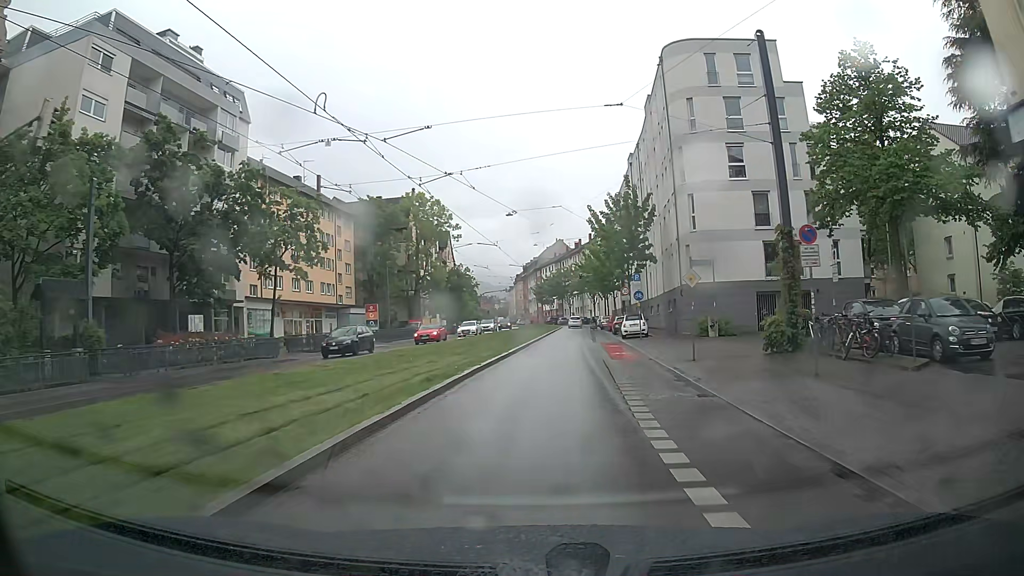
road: primary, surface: asphalt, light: Day
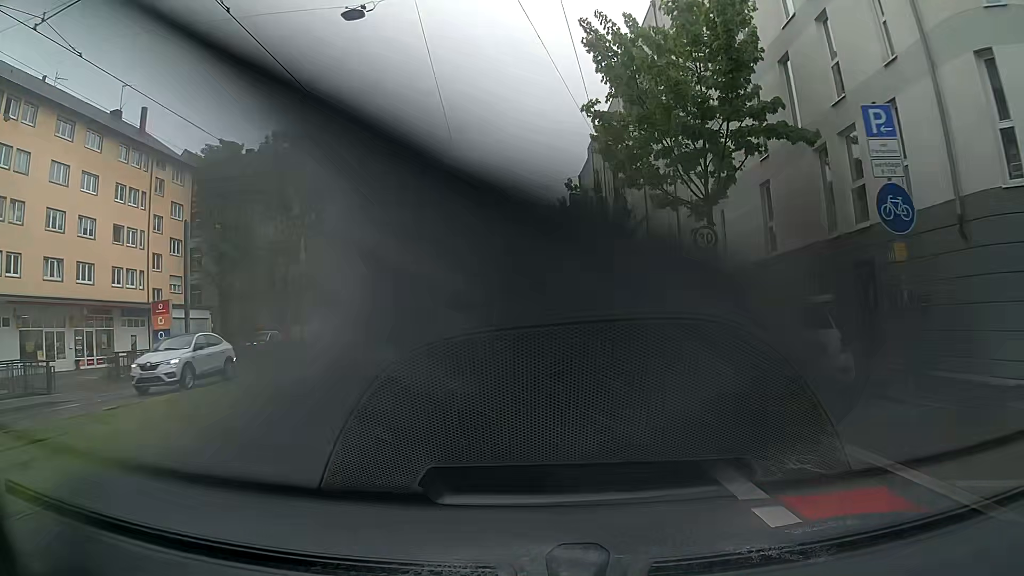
(+1.8, +31.9) m; +5°
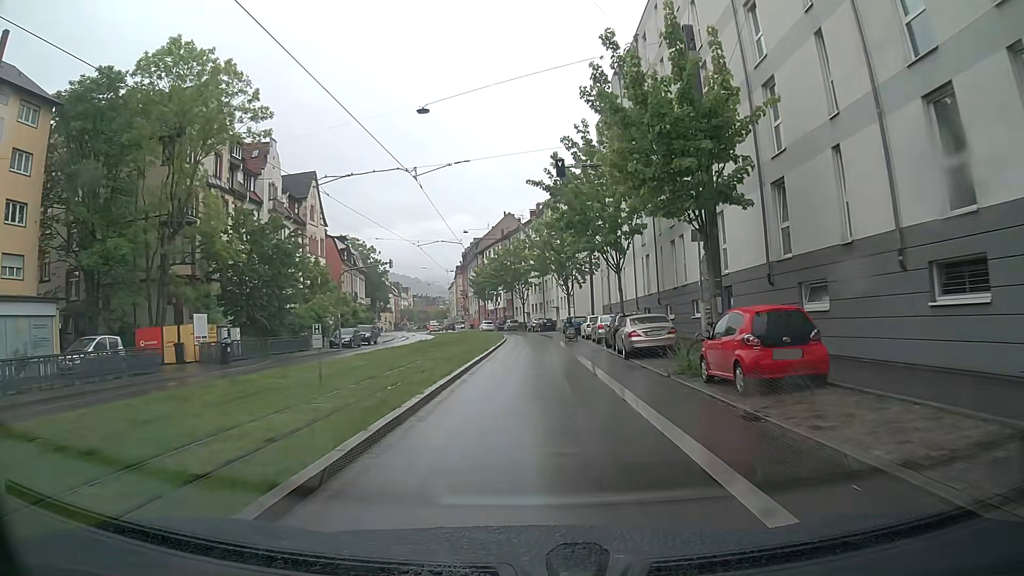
(0.0, +19.7) m; 0°
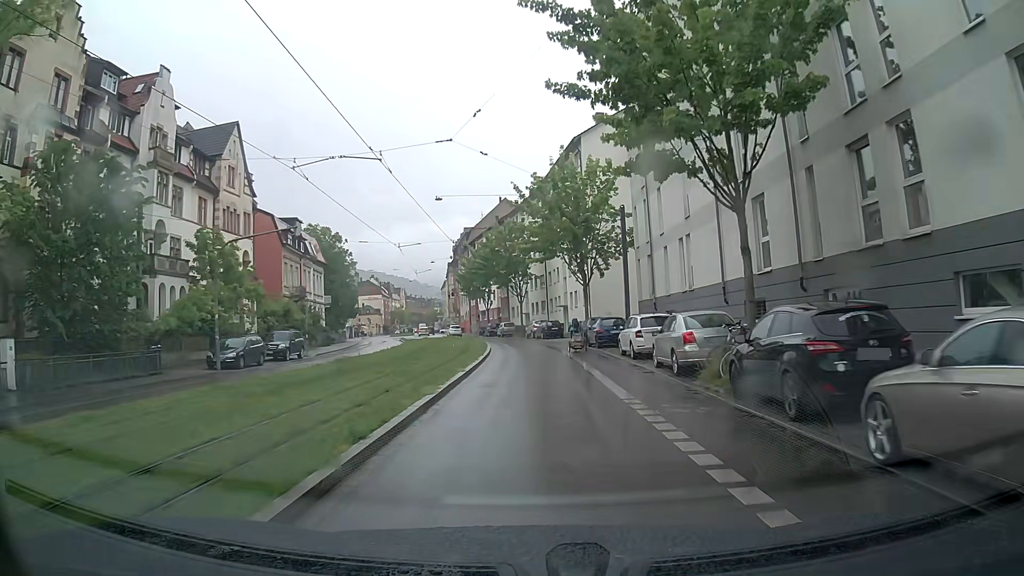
(-0.1, +19.7) m; 0°
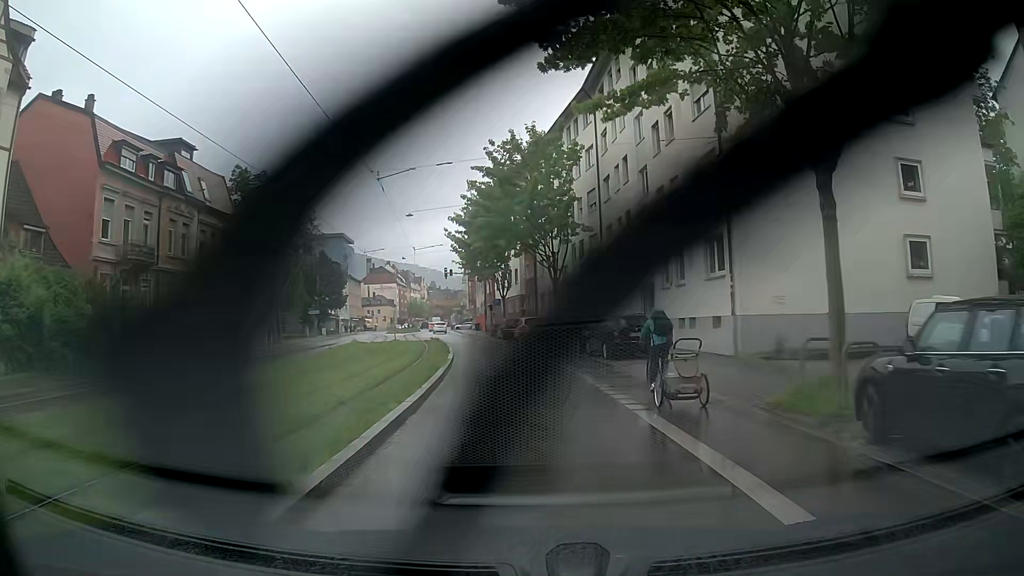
(-0.6, +32.2) m; -3°
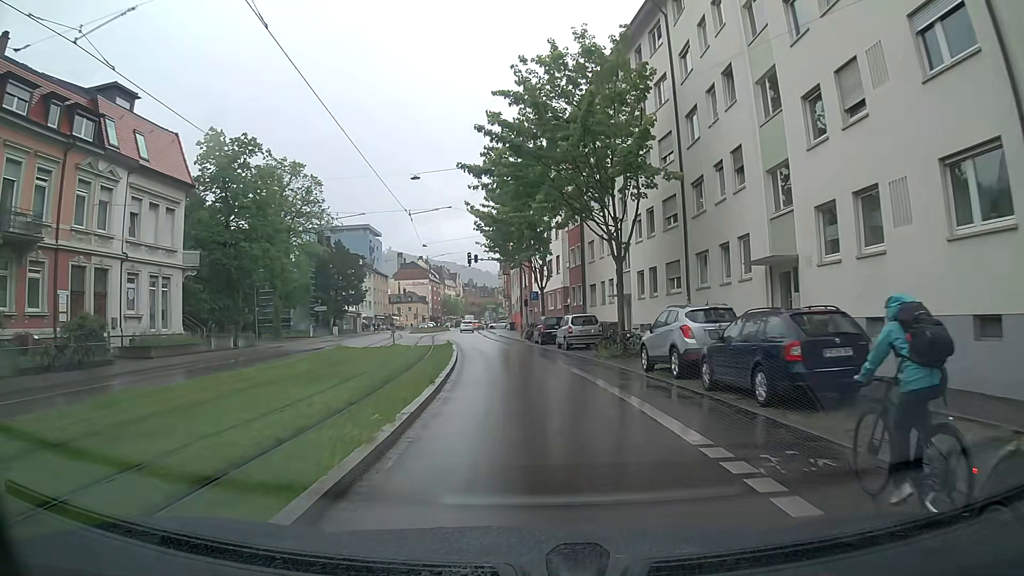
(-0.4, +12.5) m; -4°
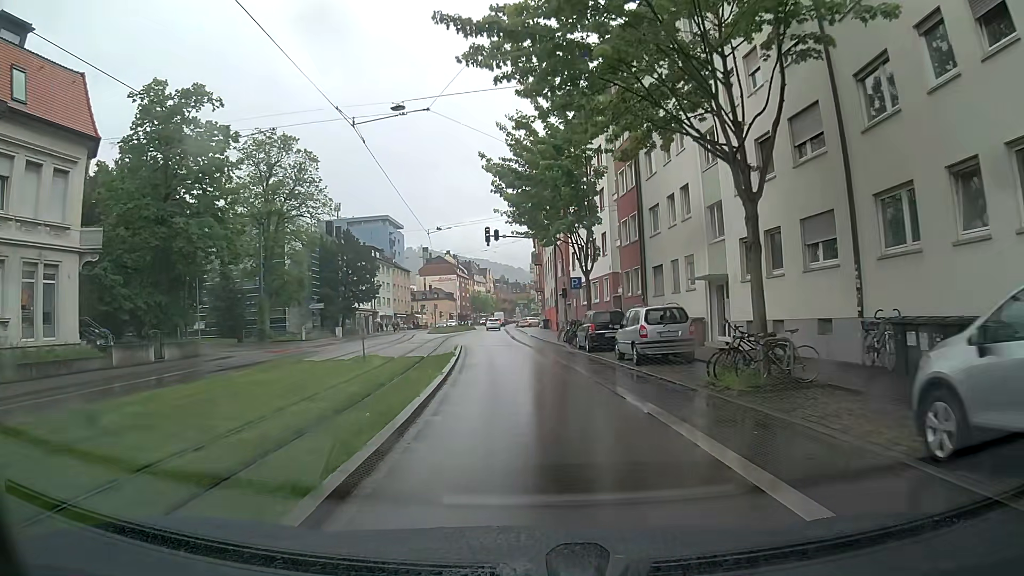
(-0.2, +12.3) m; -3°
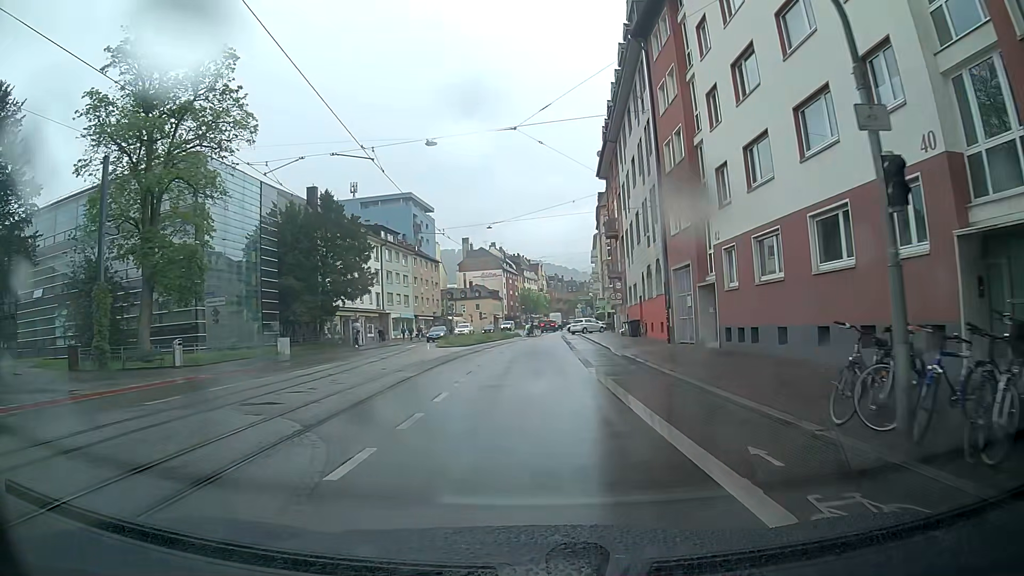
(-0.8, +29.9) m; -3°
(0, +10) (0, +20) (0, +30) (0, +40) (0, +50) (0, +60) (0, +70) (+1, +80) (+1, +90) (+2, +100) m
